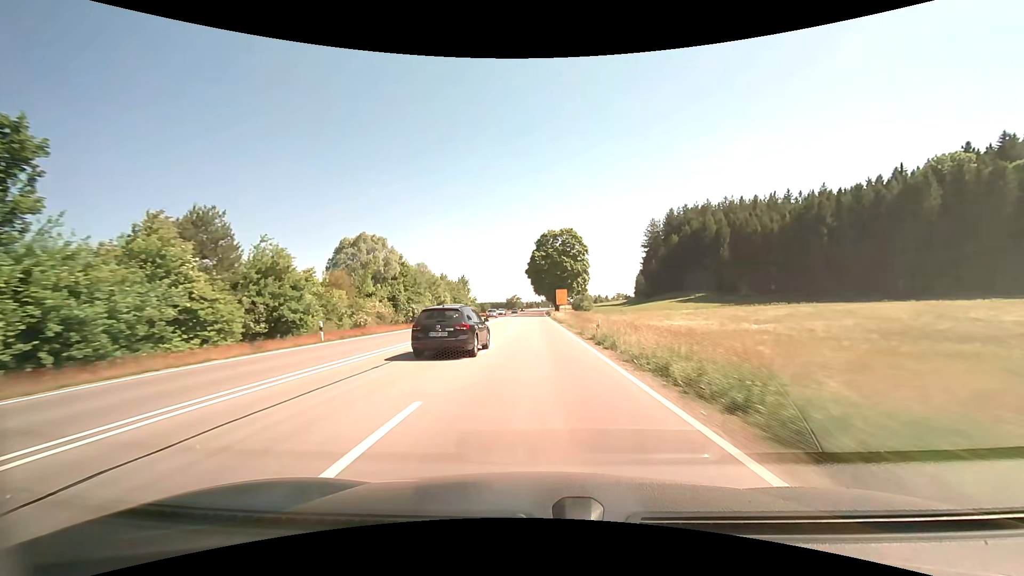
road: primary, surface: asphalt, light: Day
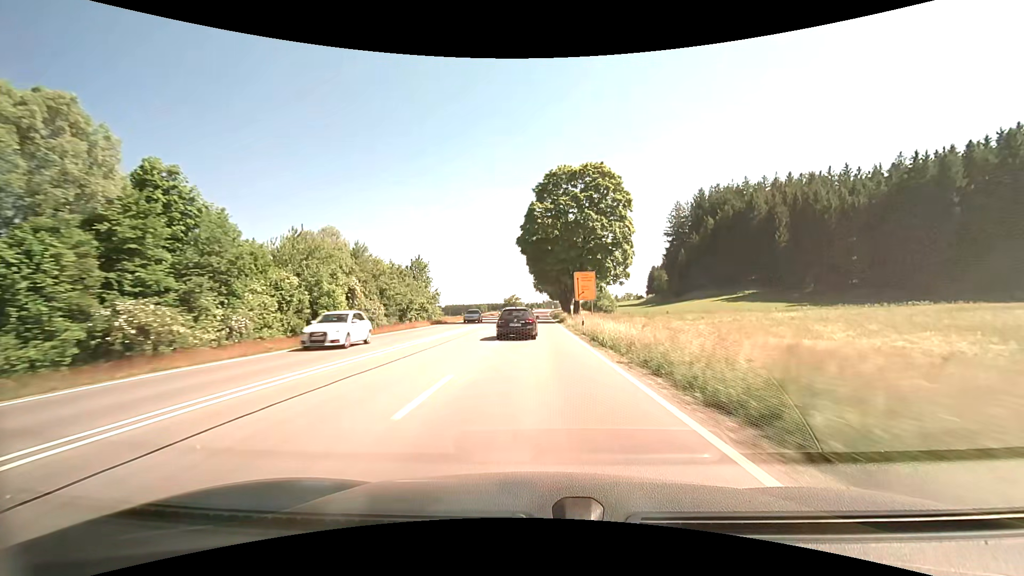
(+0.2, +45.0) m; 0°
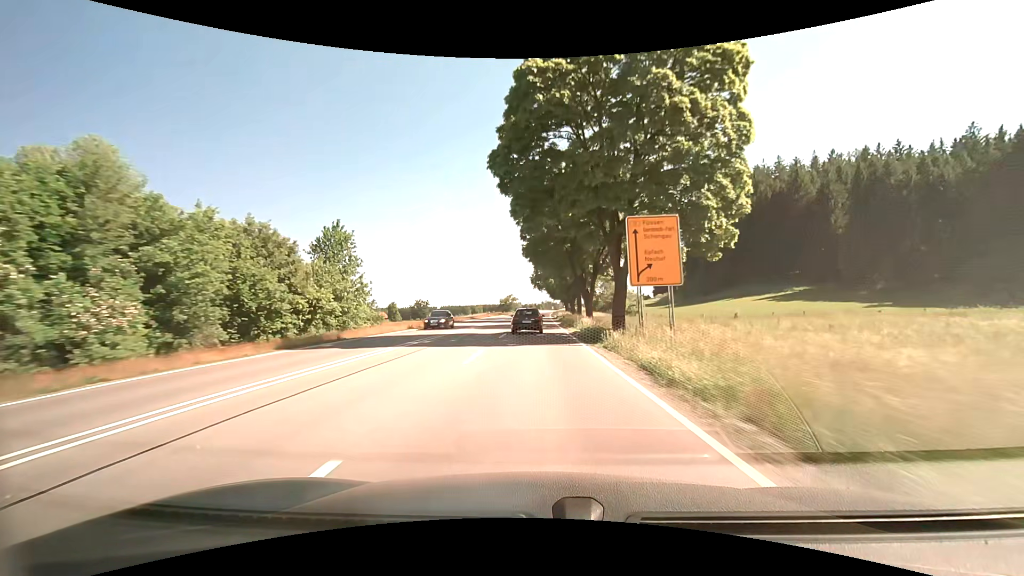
(+0.2, +29.9) m; +1°
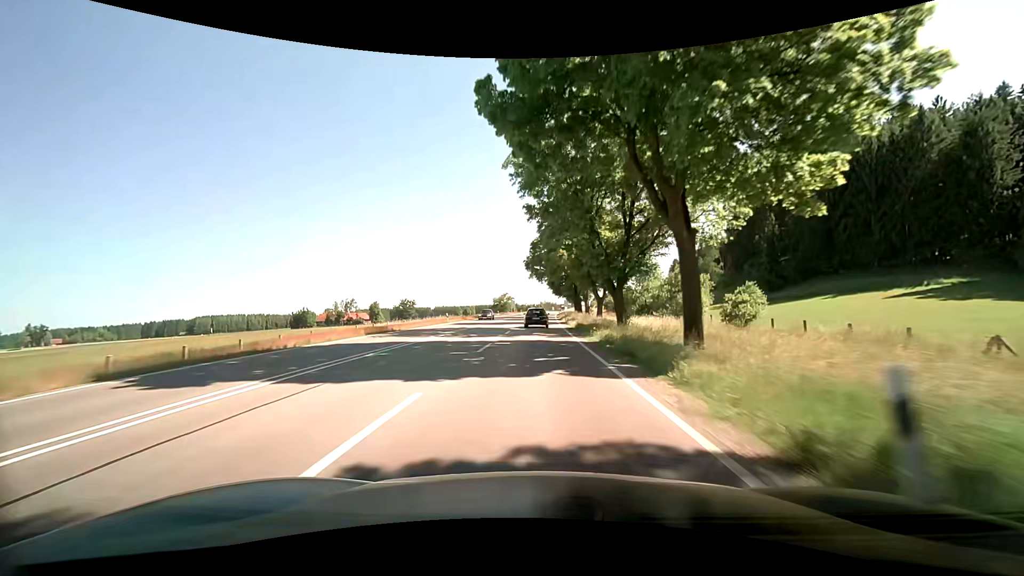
(+0.1, +44.6) m; 0°
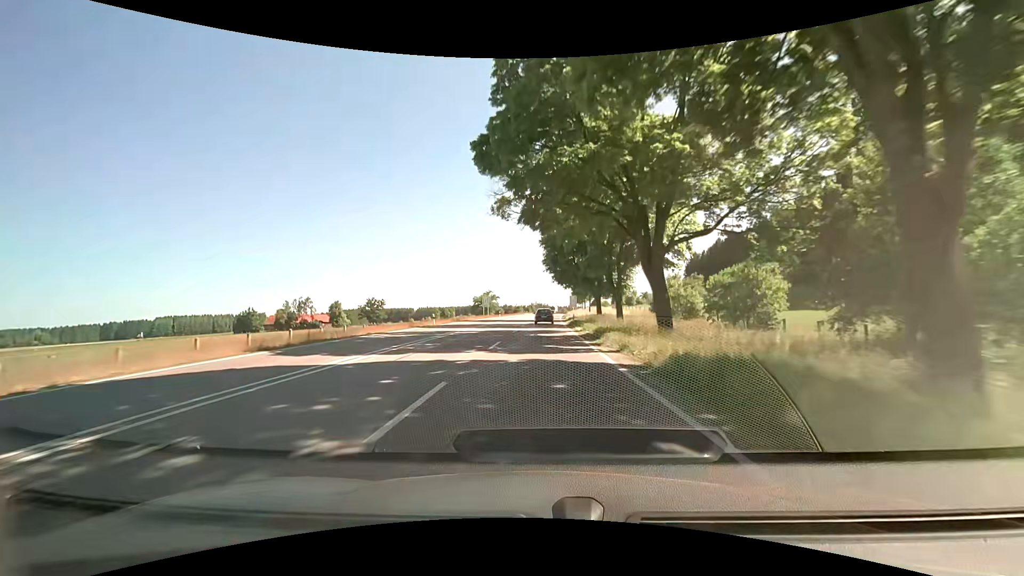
(+0.7, +58.9) m; +1°
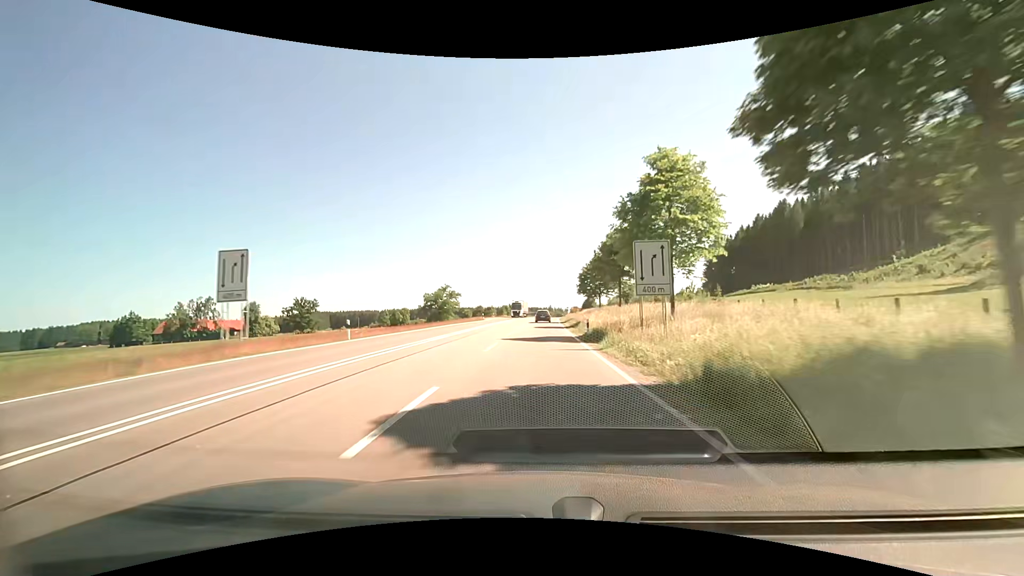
(+0.8, +72.6) m; +3°
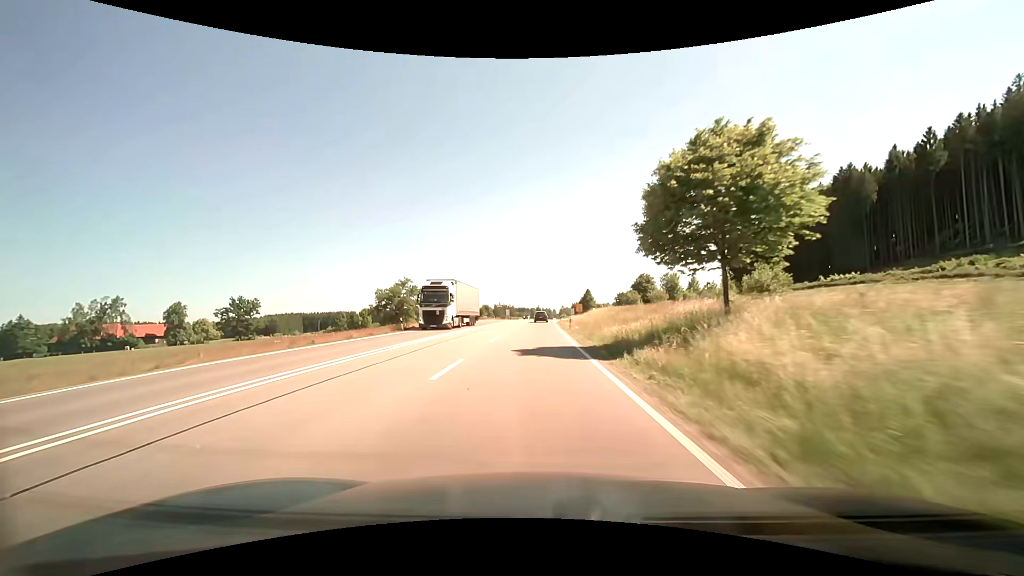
(0.0, +43.1) m; 0°
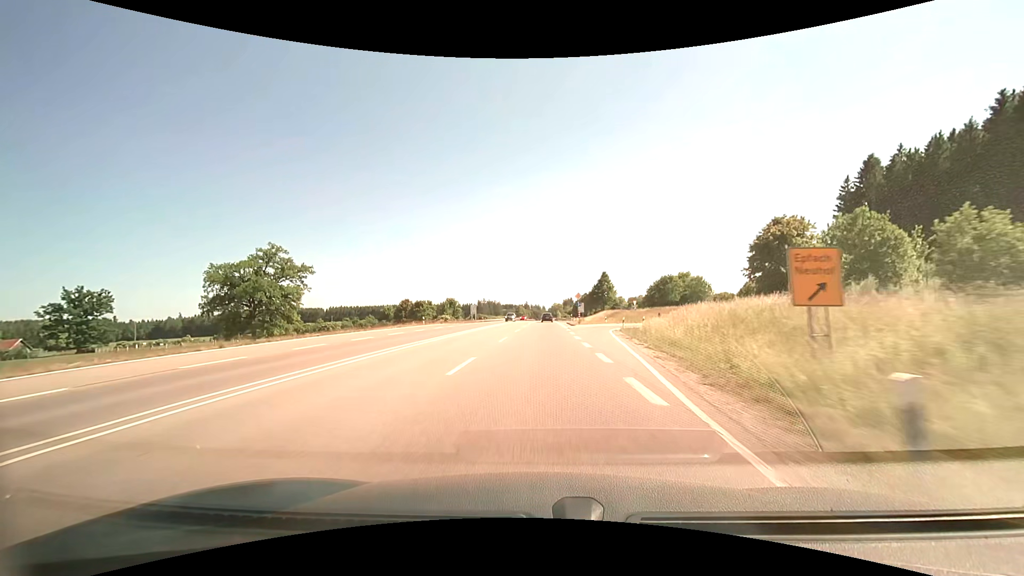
(-0.1, +71.0) m; 0°
(0, +10) (0, +20) (0, +30) (+1, +40) (+1, +50) (+2, +60) (+2, +70) (+2, +80) (+3, +90) (+3, +100) m
